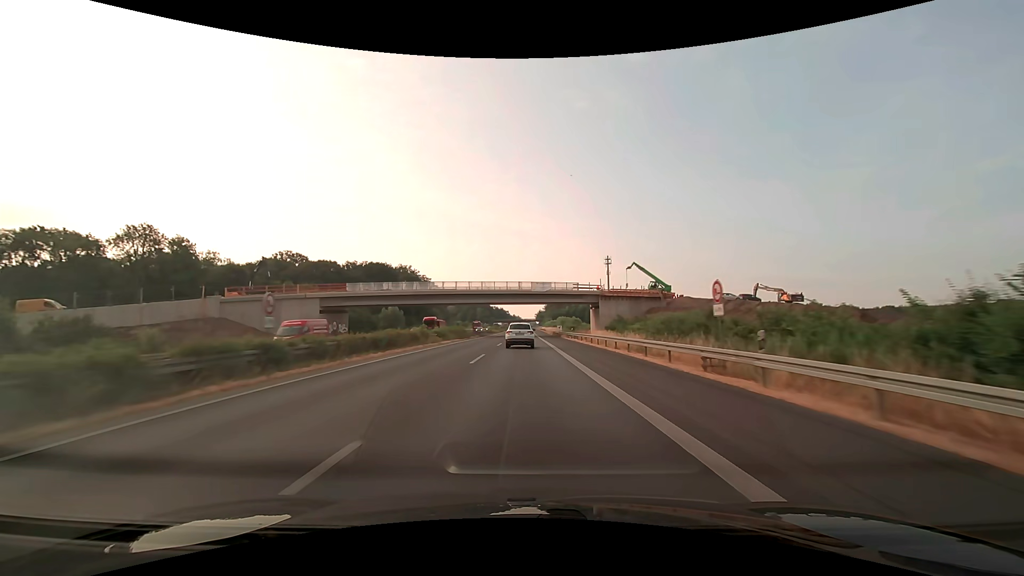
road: motorway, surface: asphalt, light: Day
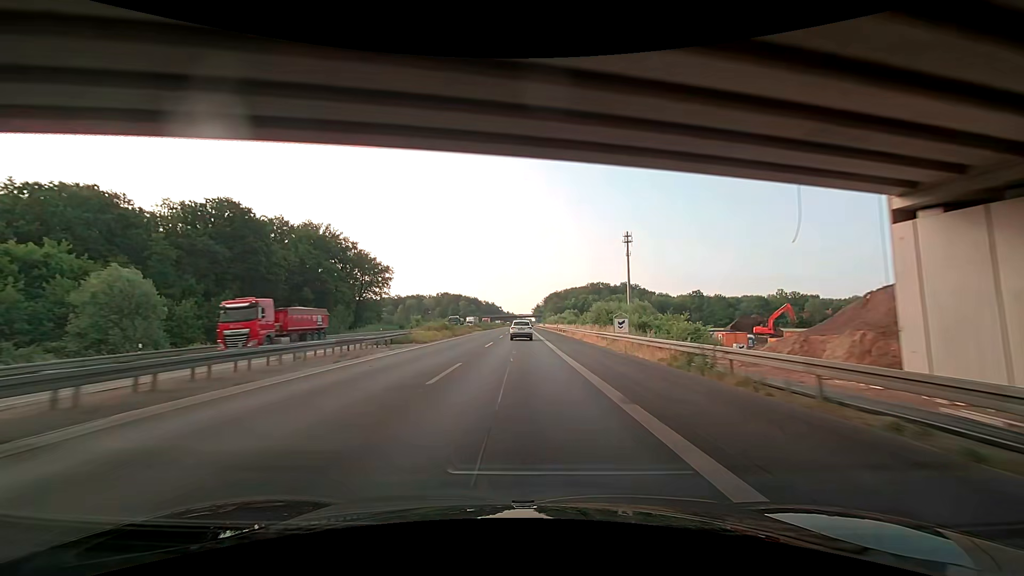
(+0.4, +79.1) m; +1°
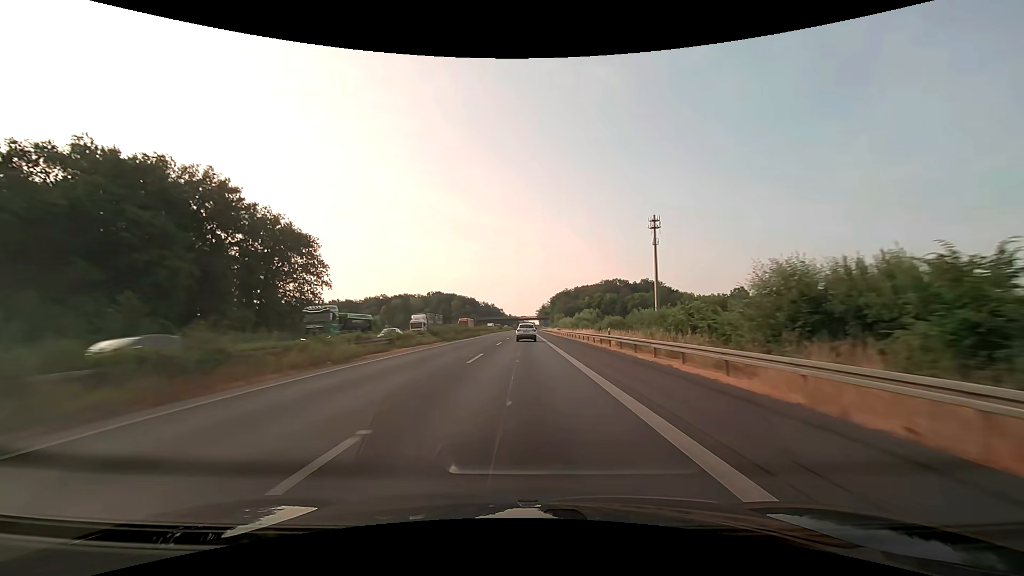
(-0.3, +47.5) m; 0°
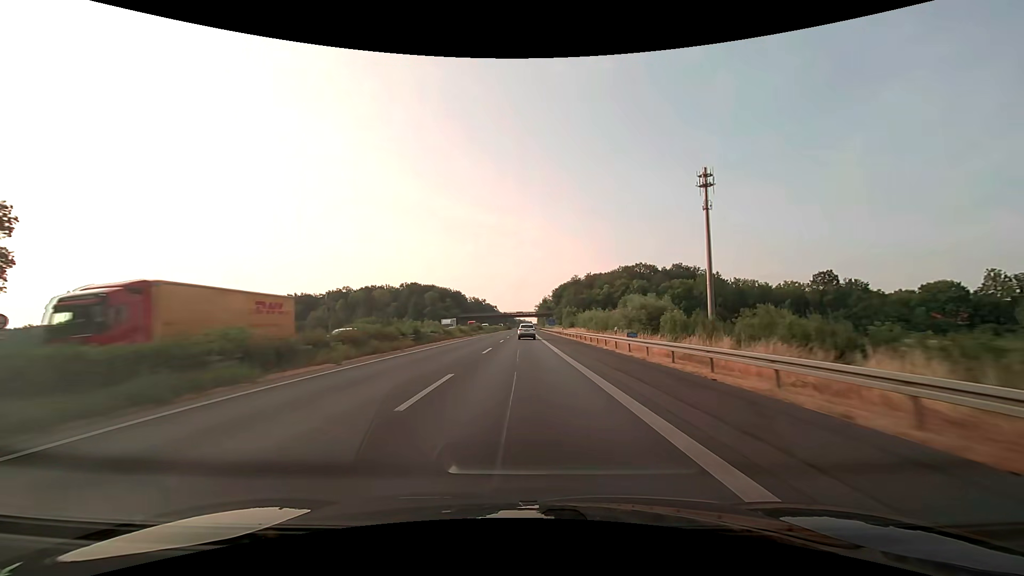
(+0.2, +63.2) m; 0°
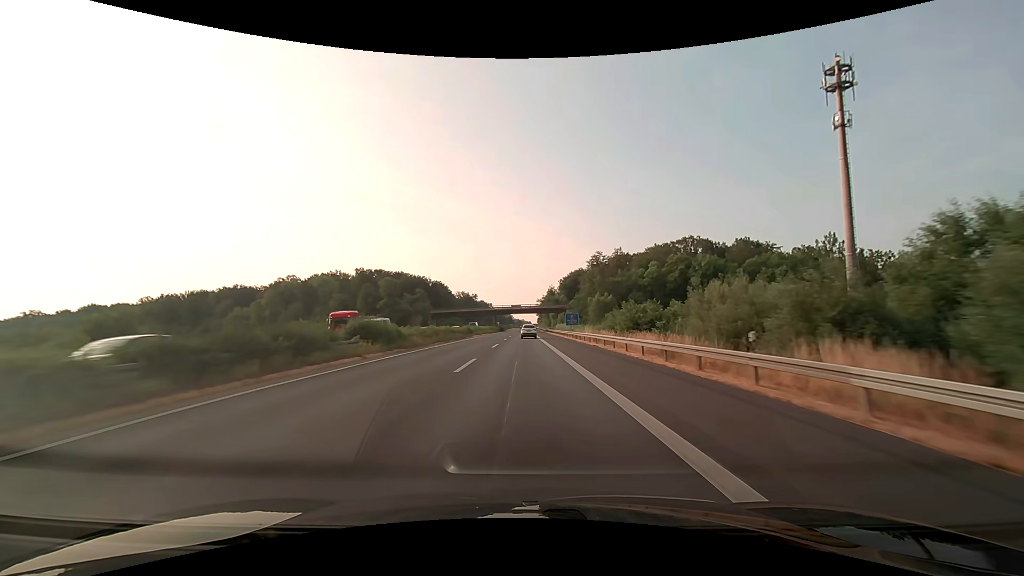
(0.0, +63.2) m; 0°
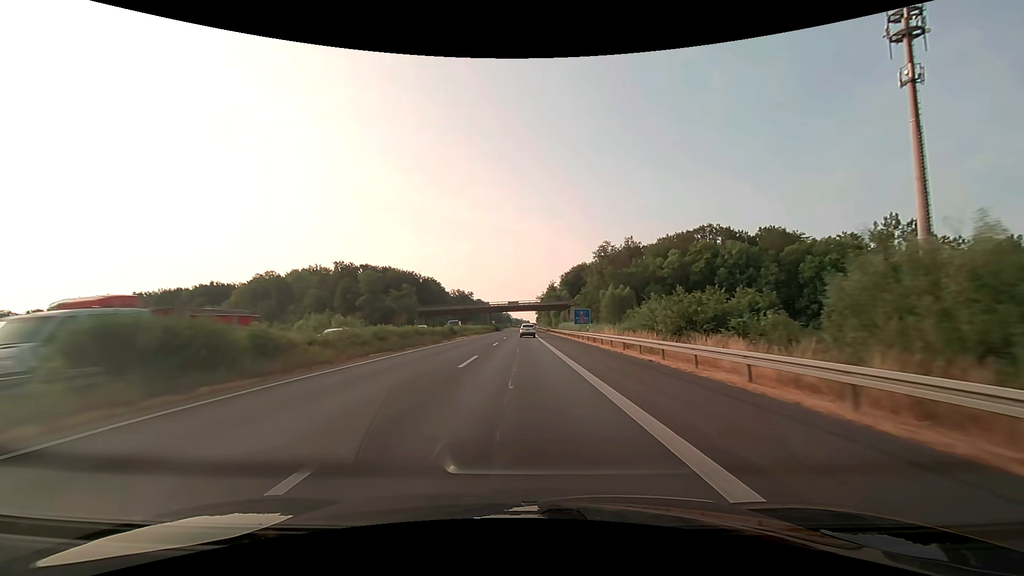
(0.0, +15.8) m; 0°
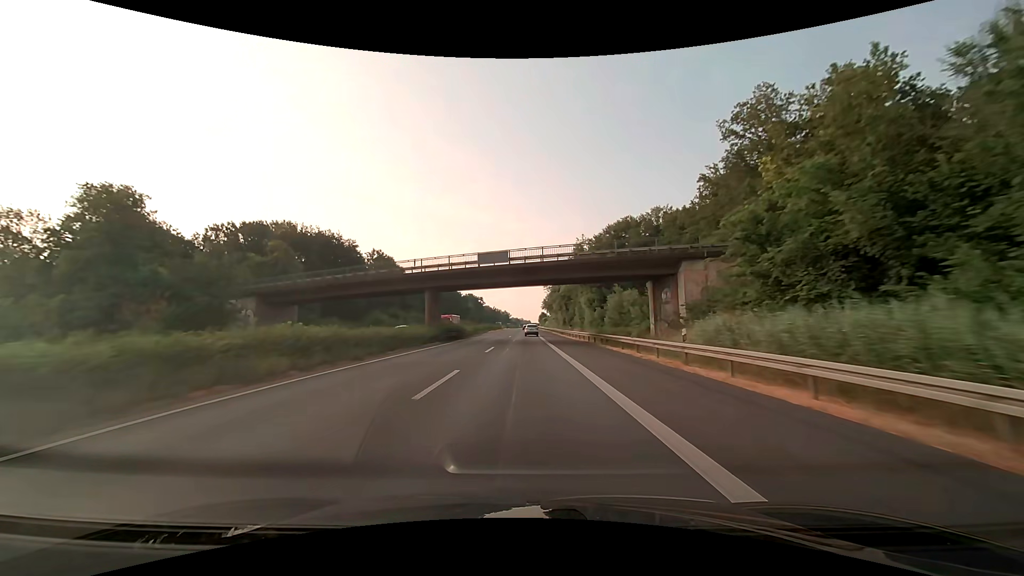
(0.0, +79.1) m; 0°
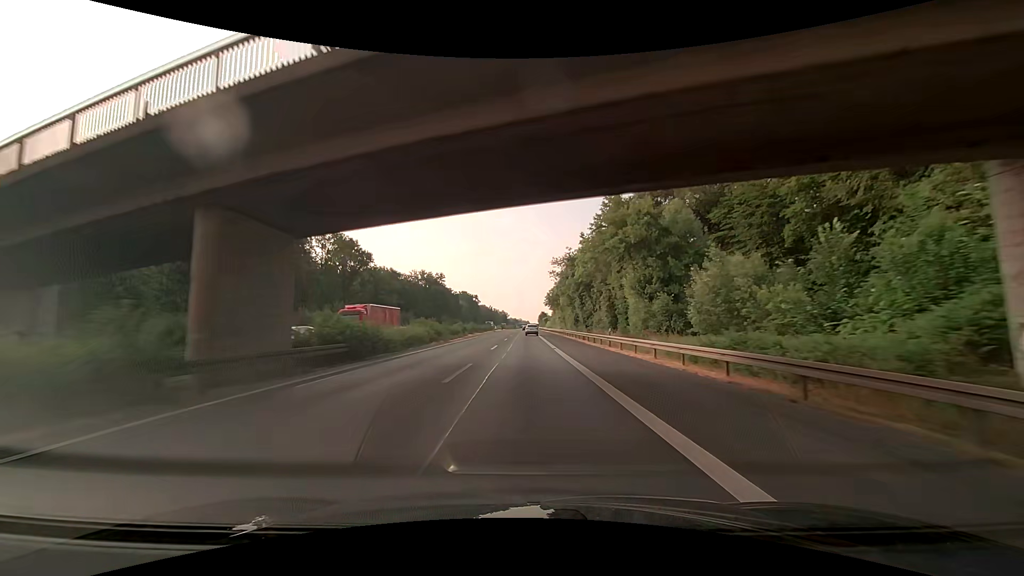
(0.0, +31.7) m; 0°
(0, +10) (0, +20) (0, +30) (0, +40) (0, +50) (0, +60) (0, +70) (0, +80) (0, +90) (0, +100) m
